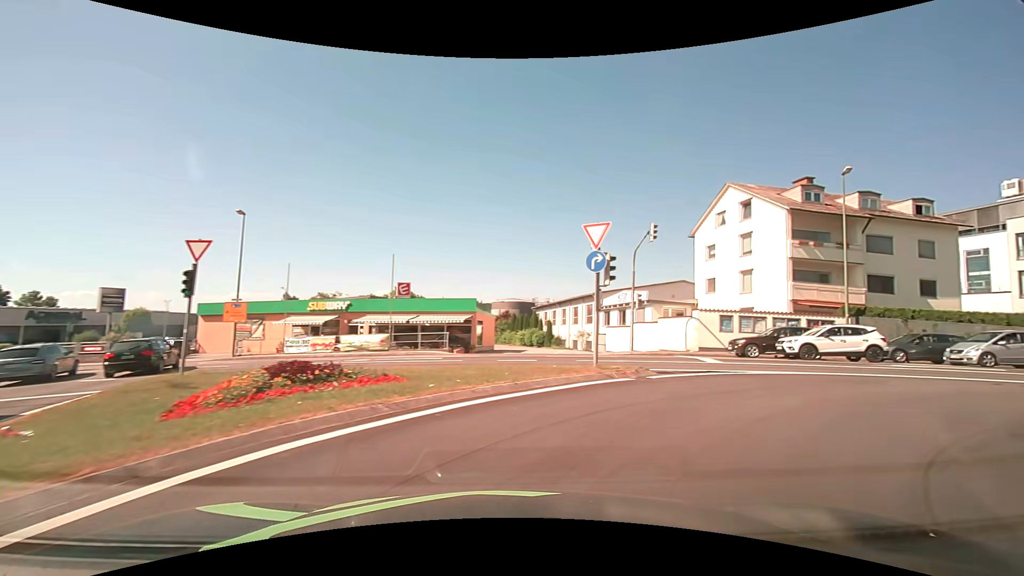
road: tertiary_link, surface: asphalt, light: Day
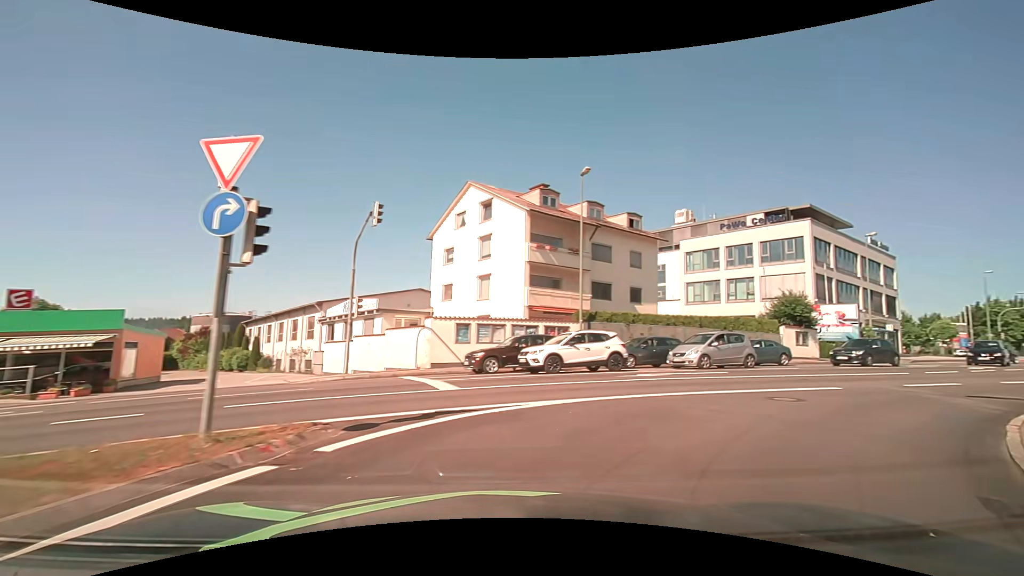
(+1.7, +6.4) m; +29°
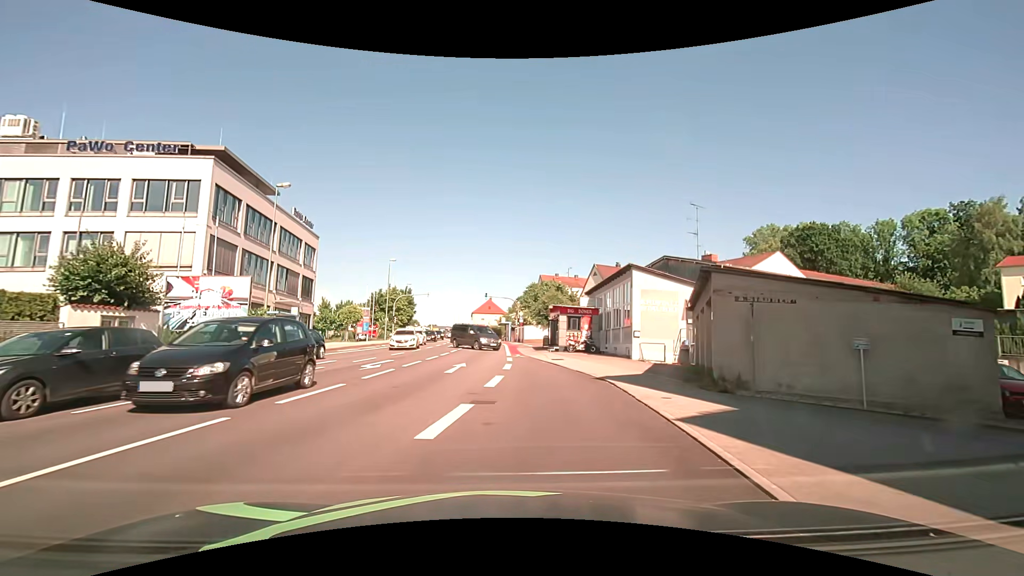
(+10.6, +13.5) m; +59°
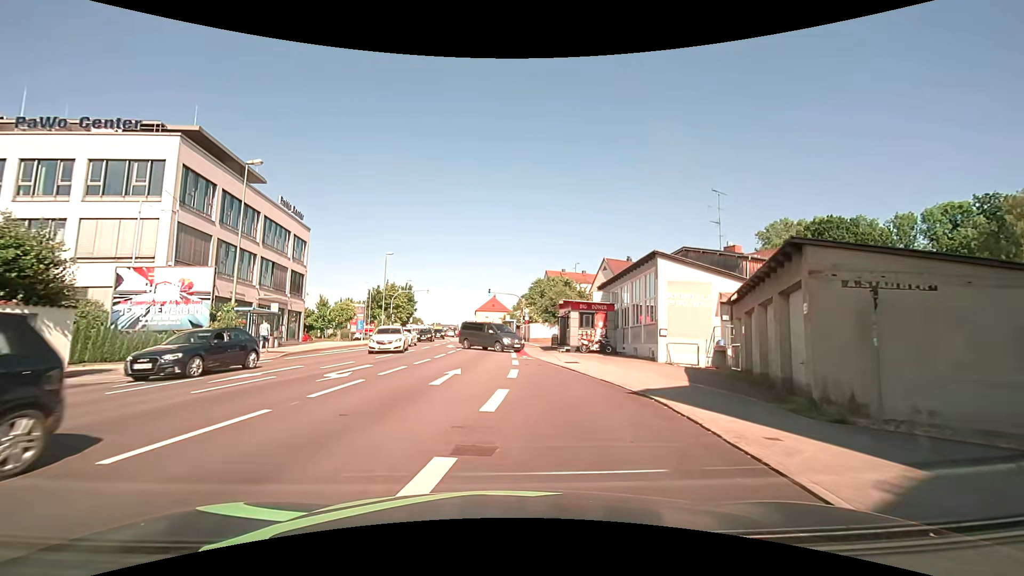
(+0.1, +4.1) m; 0°
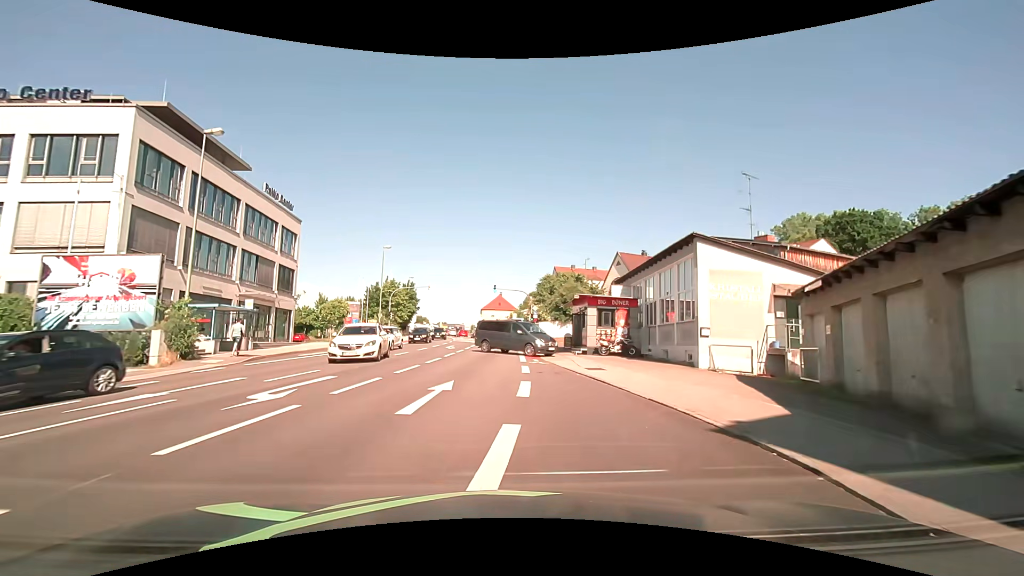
(0.0, +4.4) m; -1°
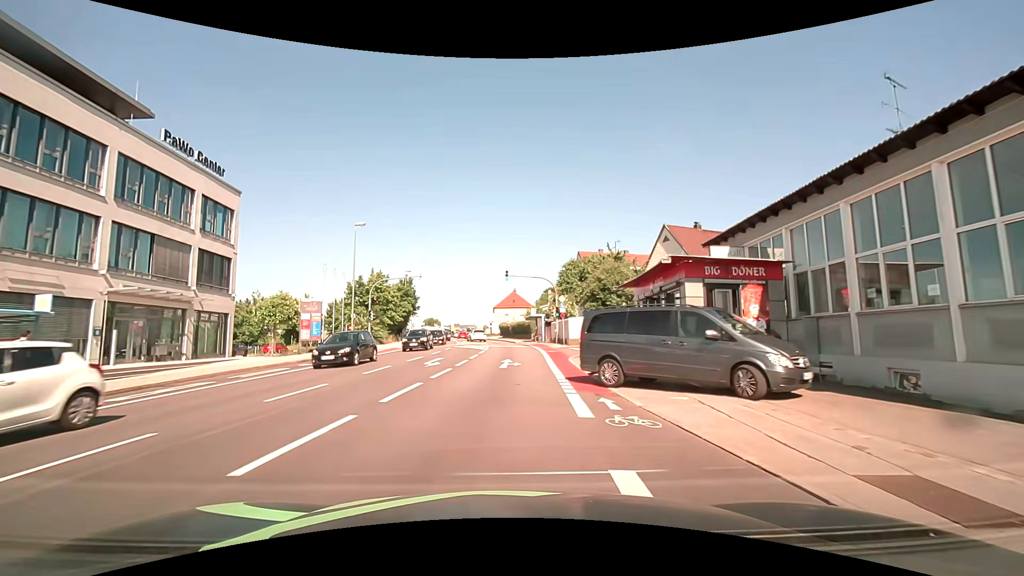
(-0.2, +14.3) m; -1°
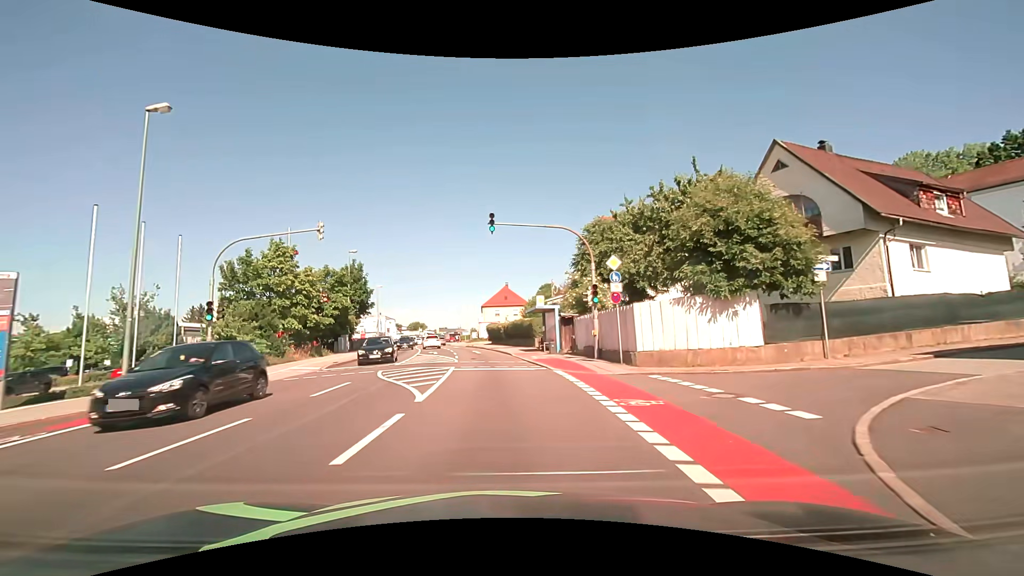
(+0.1, +22.6) m; +1°
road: tertiary
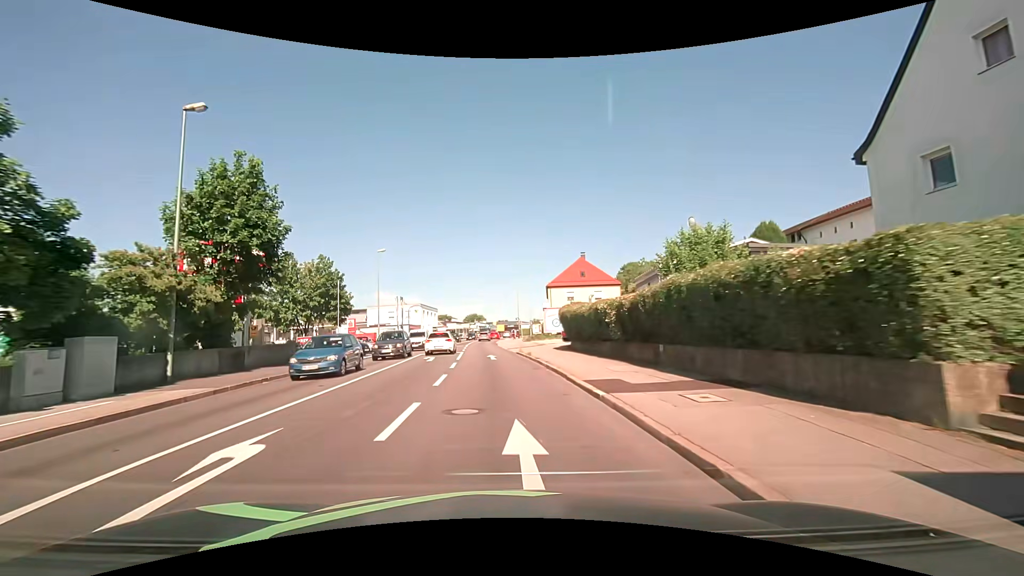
(-1.9, +34.3) m; -7°
(0, +10) (-1, +20) (-1, +30) (-2, +40) (-3, +50) (-4, +60) (-4, +70) (-4, +80) (-4, +90) (-4, +100) m
